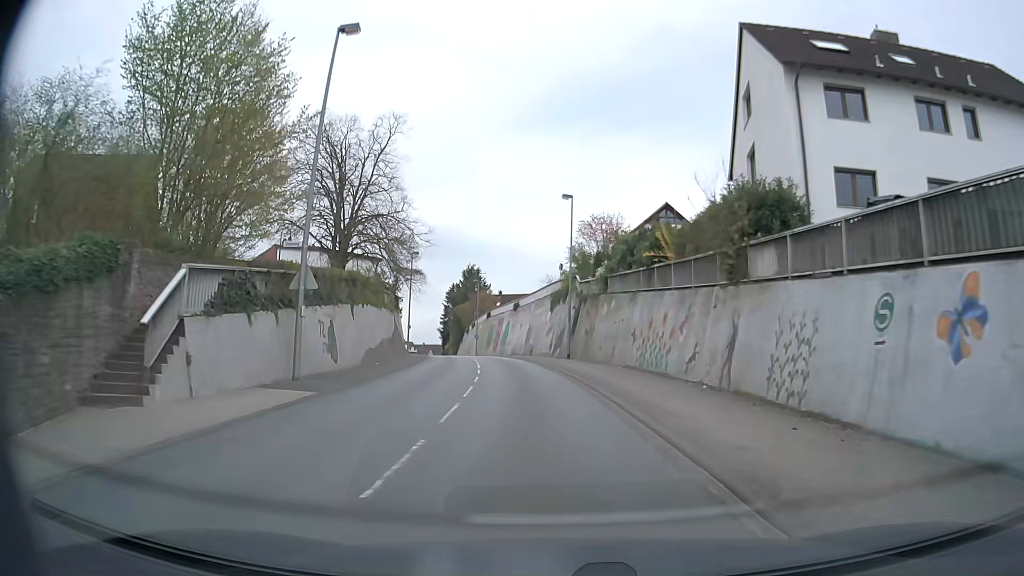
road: secondary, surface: asphalt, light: Day
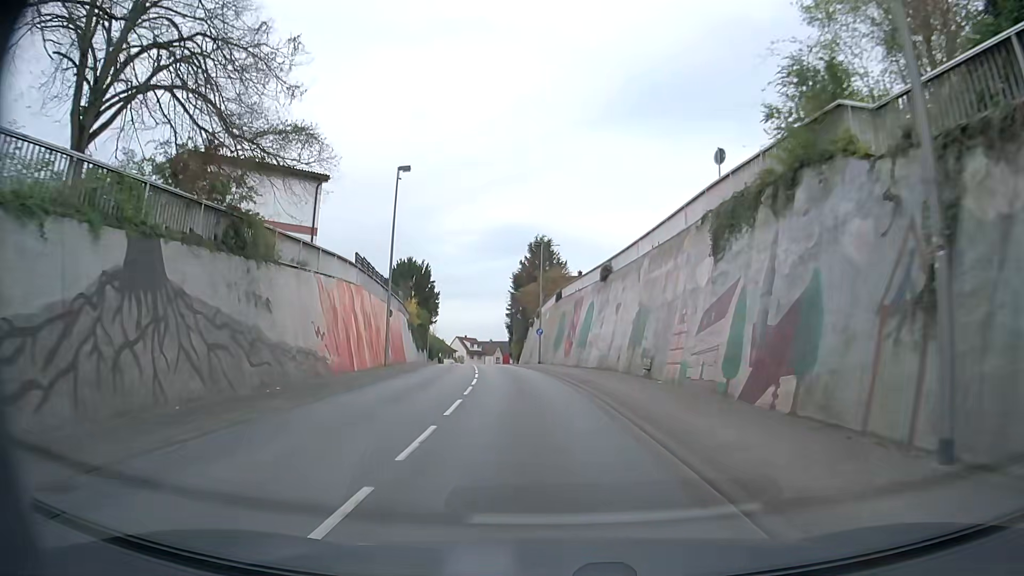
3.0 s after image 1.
(-2.0, +34.6) m; -7°
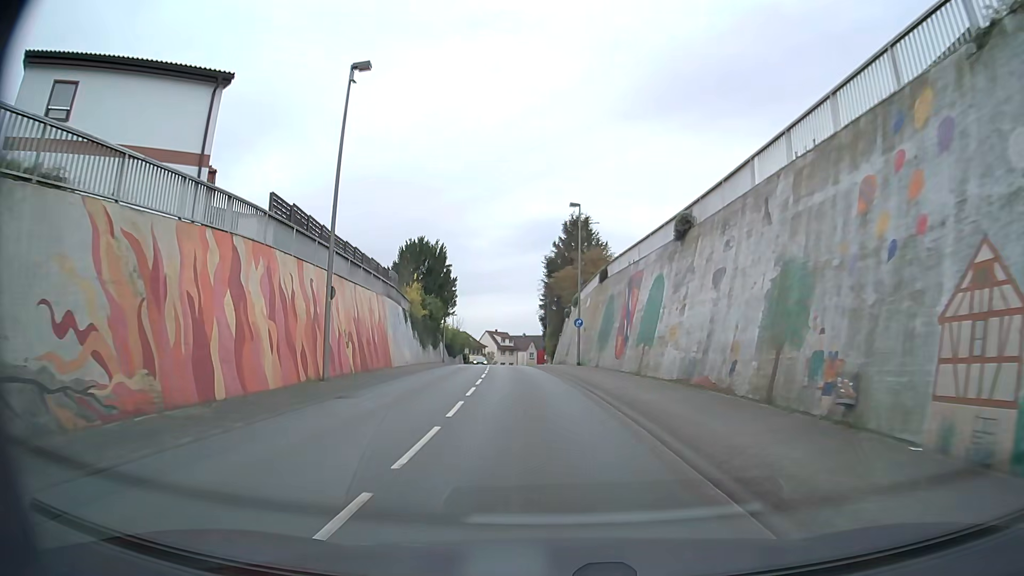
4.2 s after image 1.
(-0.2, +13.7) m; -3°
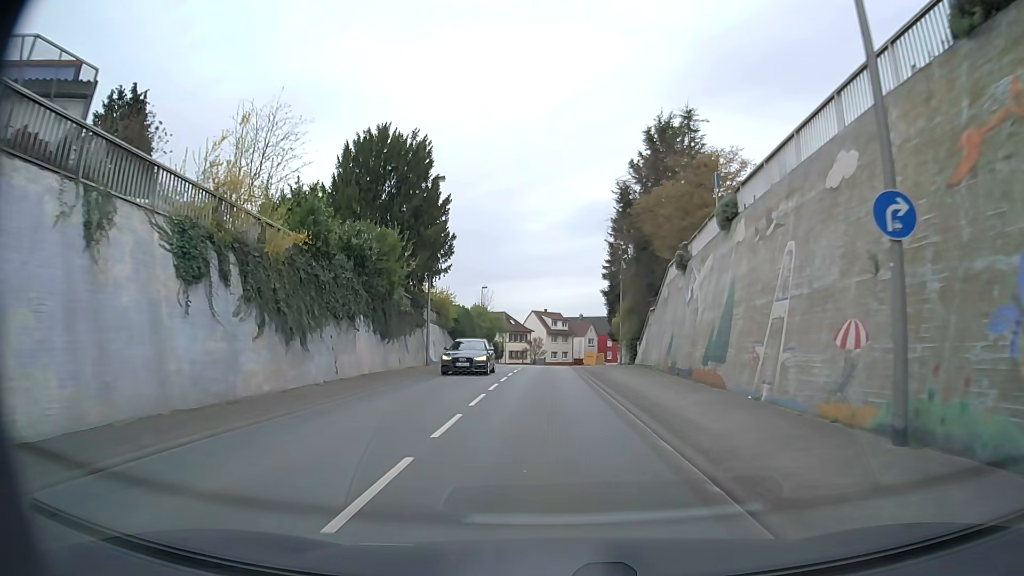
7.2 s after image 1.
(-1.8, +34.6) m; -5°
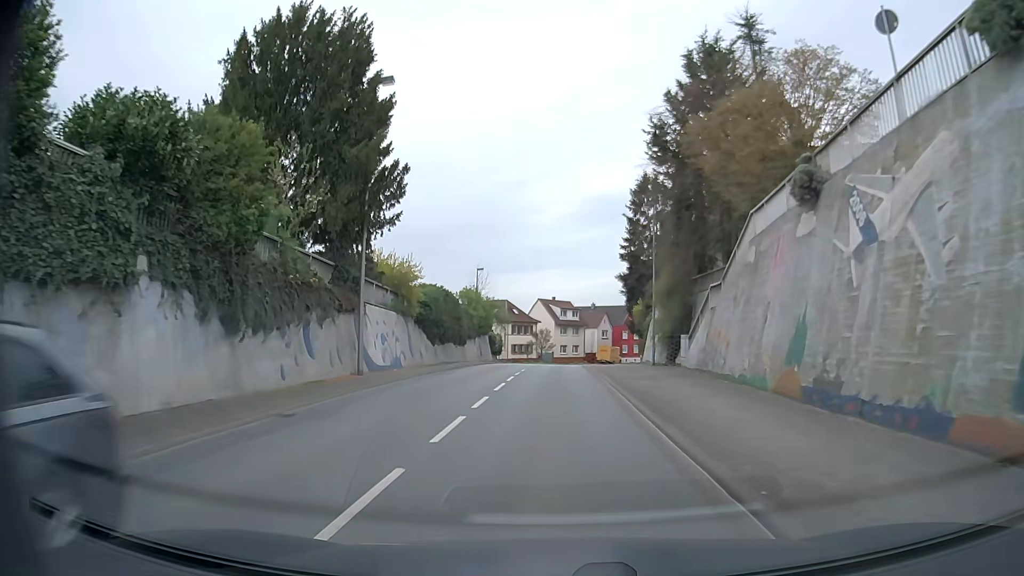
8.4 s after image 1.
(-0.1, +14.2) m; 0°
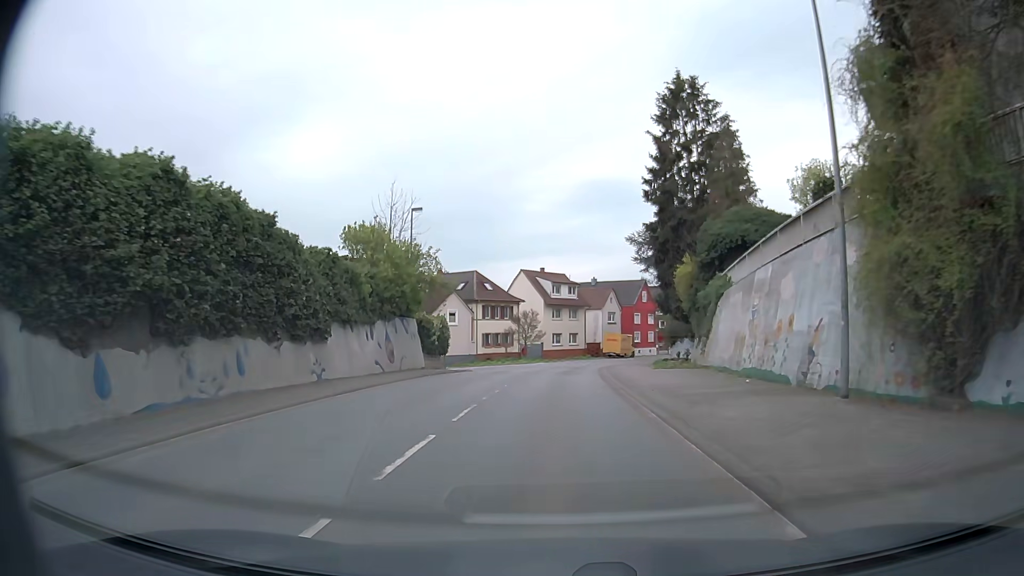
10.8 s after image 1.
(+0.2, +29.2) m; 0°
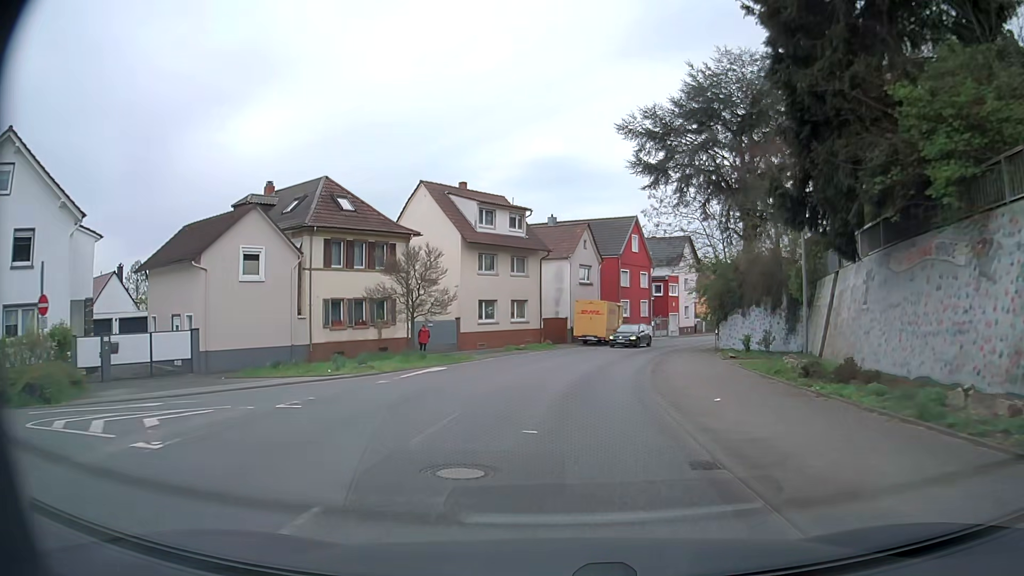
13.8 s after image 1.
(+1.0, +36.5) m; +5°
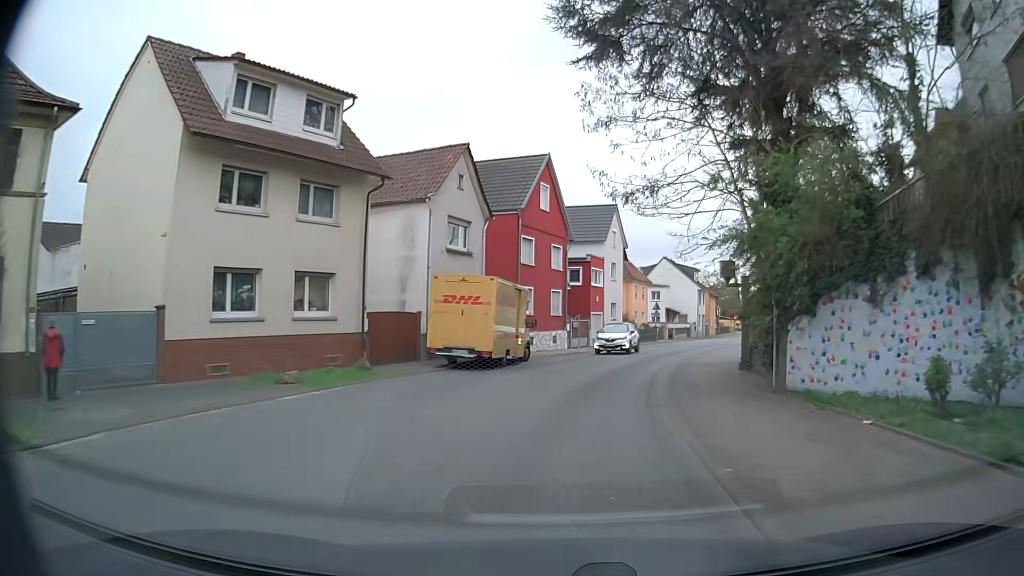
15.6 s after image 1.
(+1.5, +22.3) m; +9°
(0, +10) (+2, +20) (+4, +30) (+7, +39) (+10, +49) (+14, +58) (+17, +67) (+21, +77) (+24, +86) (+28, +95) m
